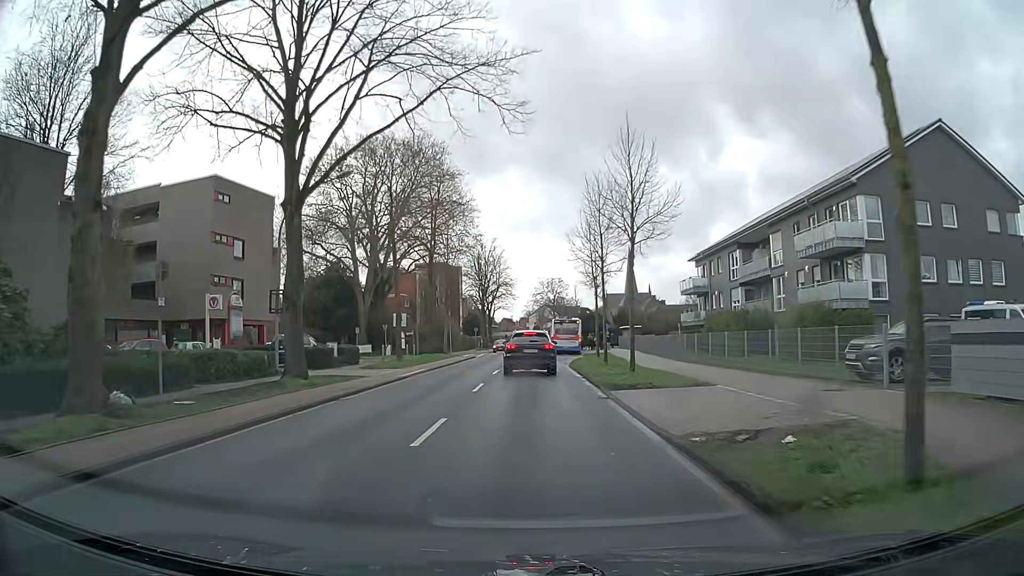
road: secondary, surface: asphalt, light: Day
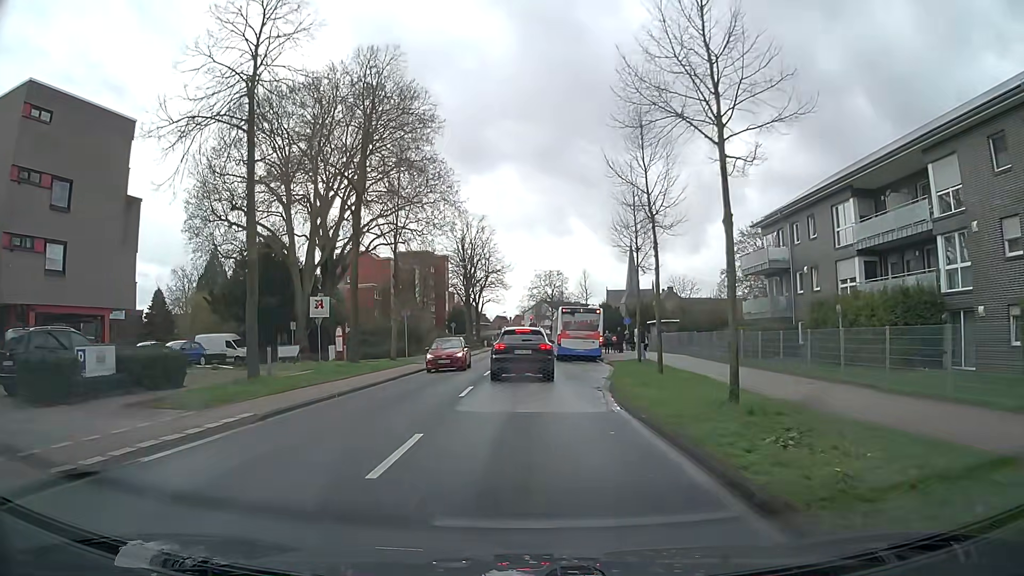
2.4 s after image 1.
(+0.3, +20.1) m; 0°
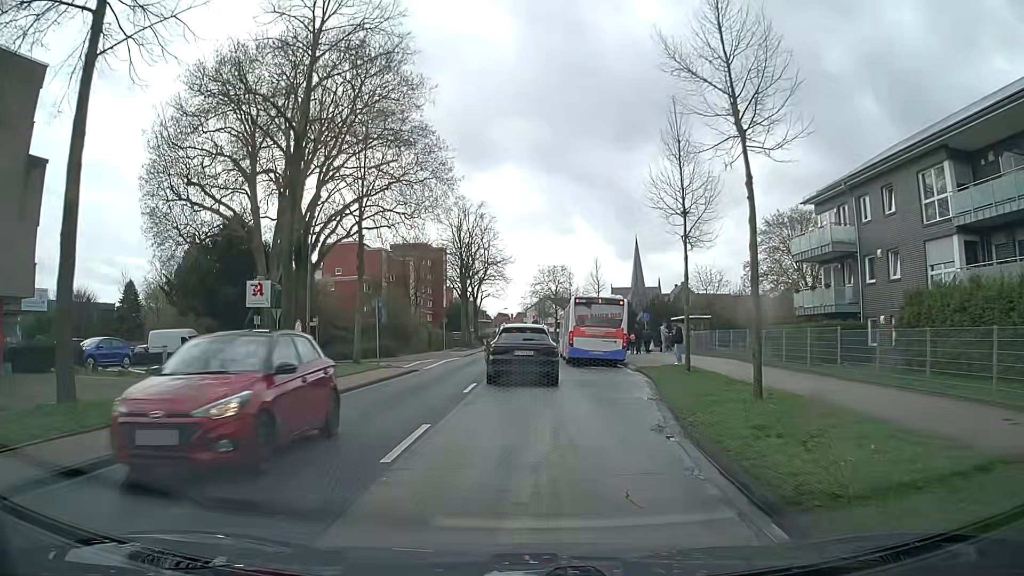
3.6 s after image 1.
(+0.1, +8.5) m; +1°
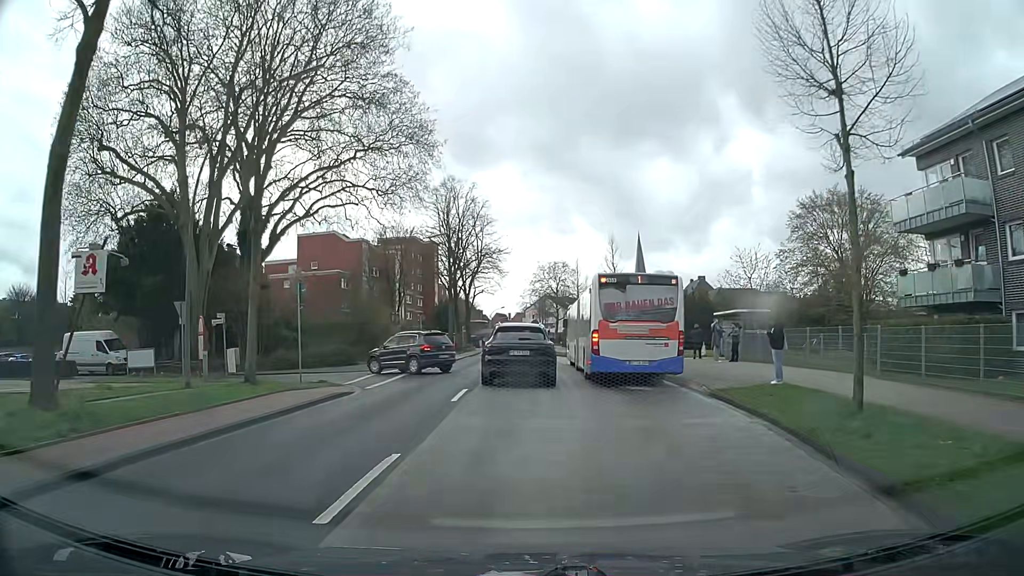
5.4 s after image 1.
(0.0, +11.3) m; -1°
